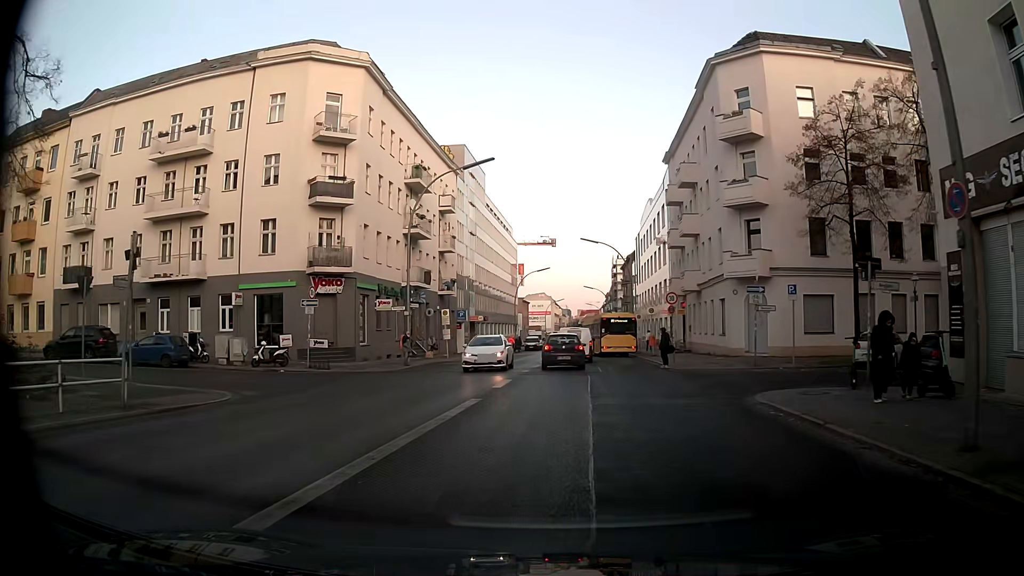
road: tertiary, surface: asphalt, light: Day
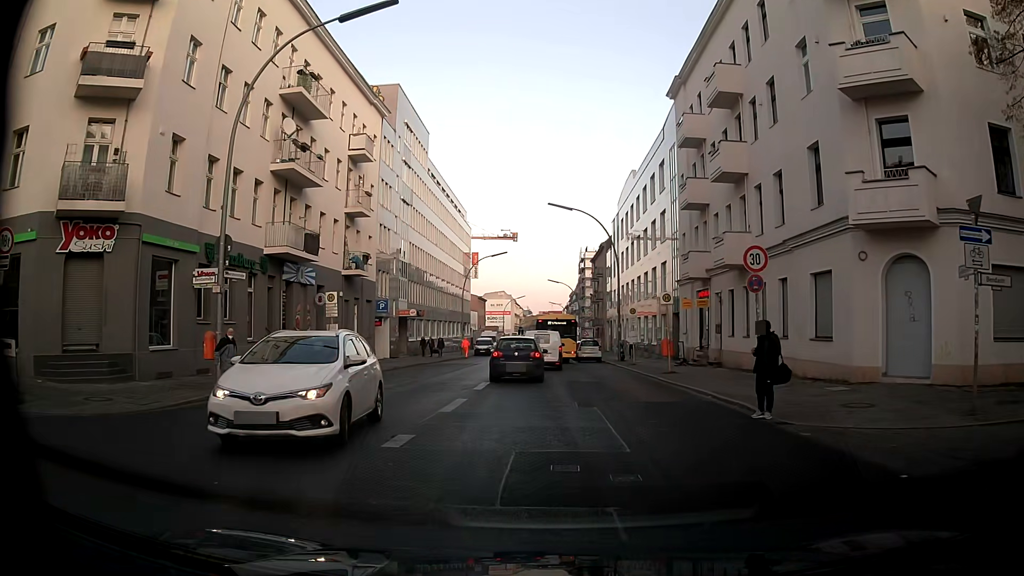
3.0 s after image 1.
(+0.2, +17.2) m; +3°
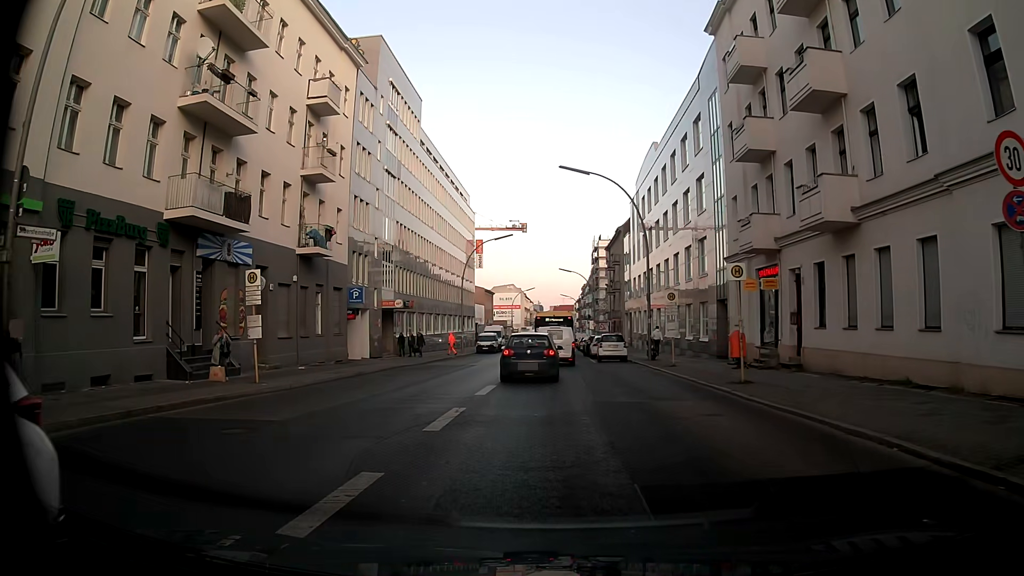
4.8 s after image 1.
(-0.1, +8.7) m; -1°
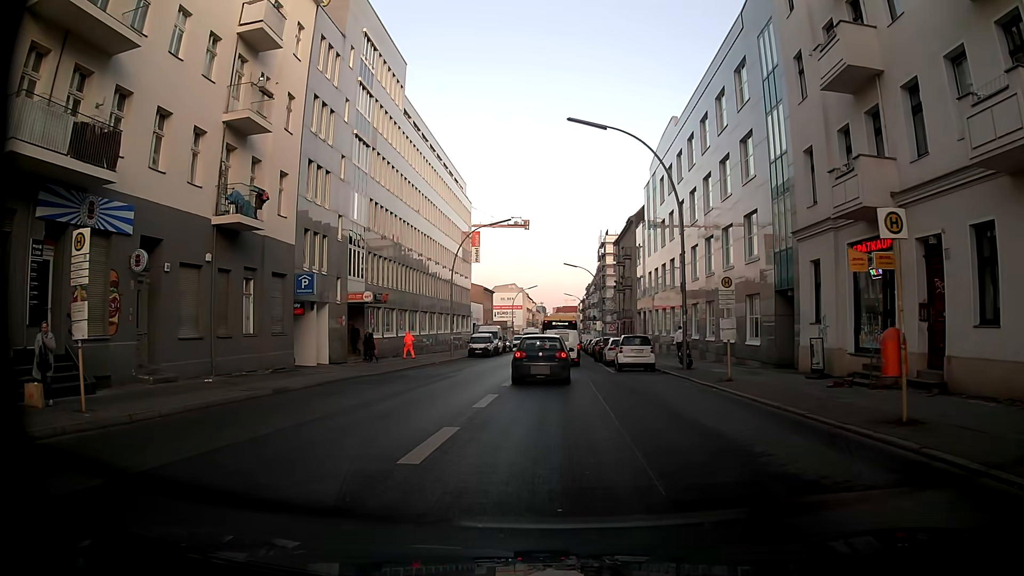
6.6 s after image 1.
(-0.1, +8.5) m; -1°
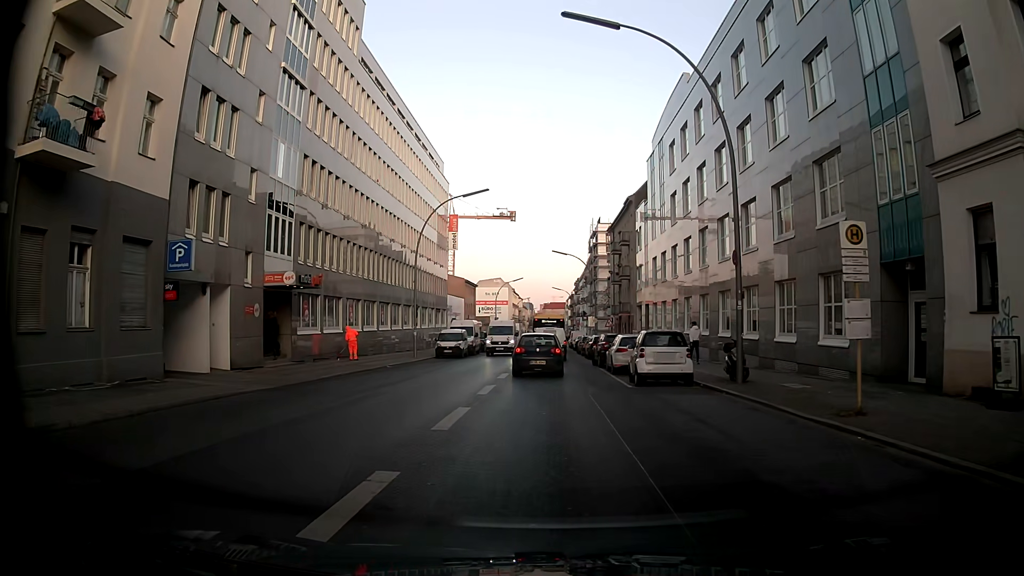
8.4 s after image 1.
(+0.1, +9.8) m; +1°
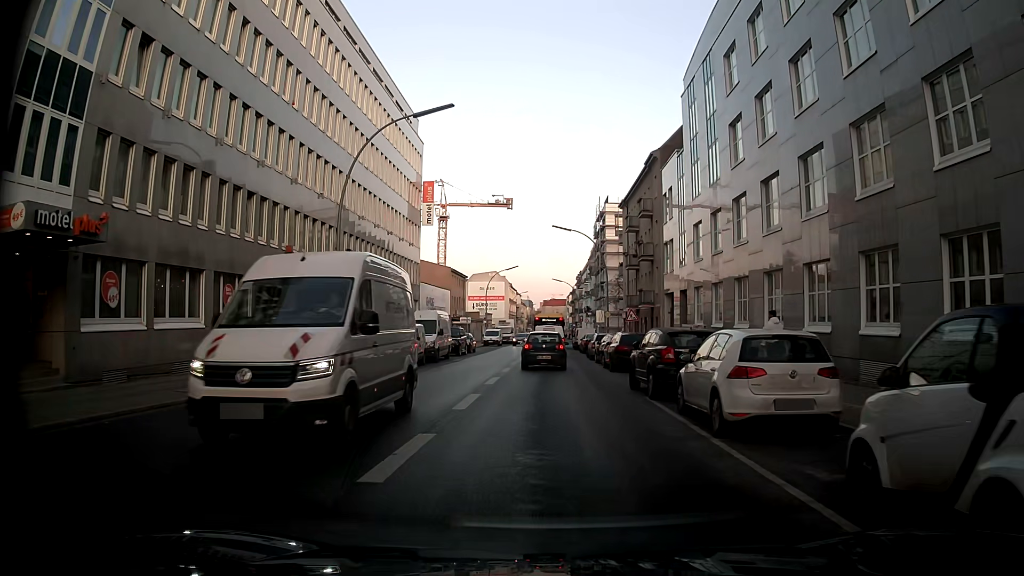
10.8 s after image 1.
(+0.1, +15.8) m; +1°
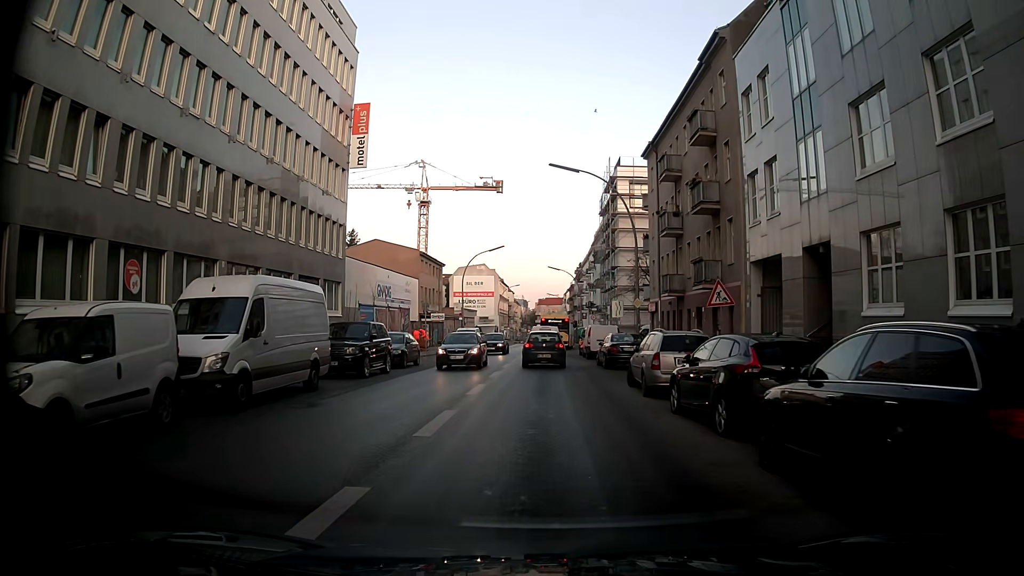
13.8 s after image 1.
(-0.2, +21.4) m; -2°
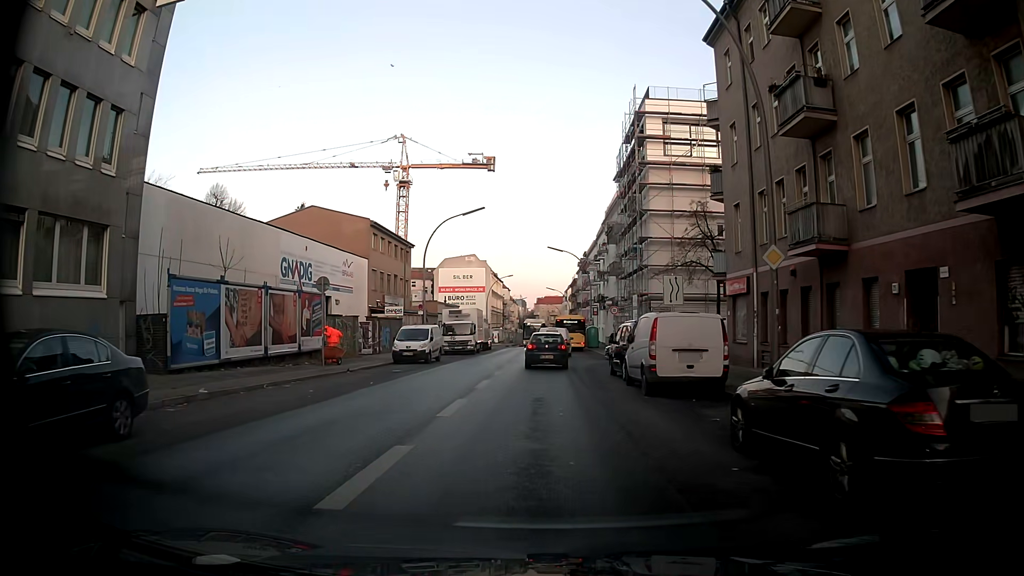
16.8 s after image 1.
(+0.3, +22.0) m; +1°
(0, +10) (0, +20) (0, +30) (0, +40) (+1, +50) (+2, +60) (+2, +70) (+2, +80) (+2, +90) (+2, +100) m
